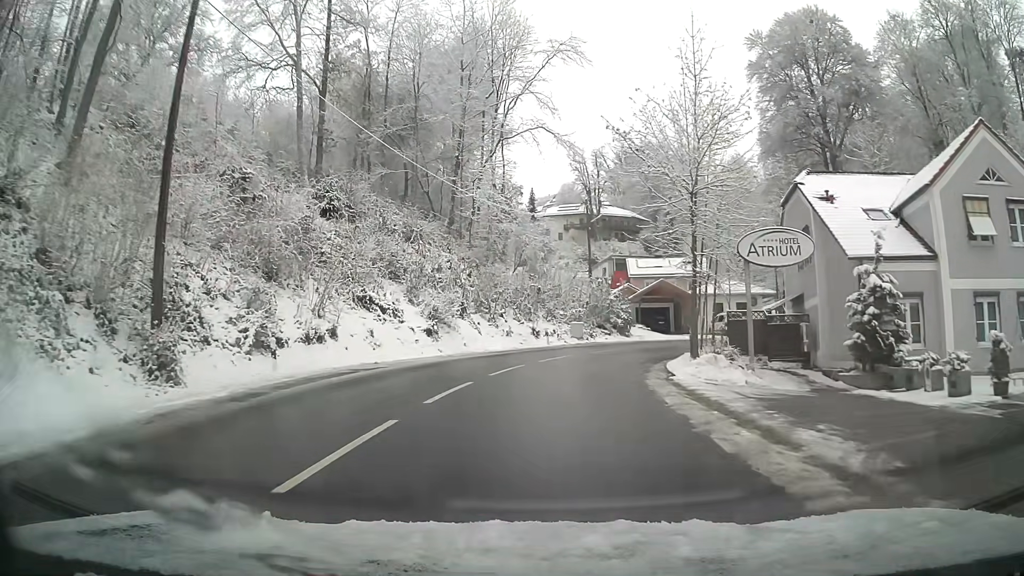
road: tertiary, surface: asphalt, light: Day
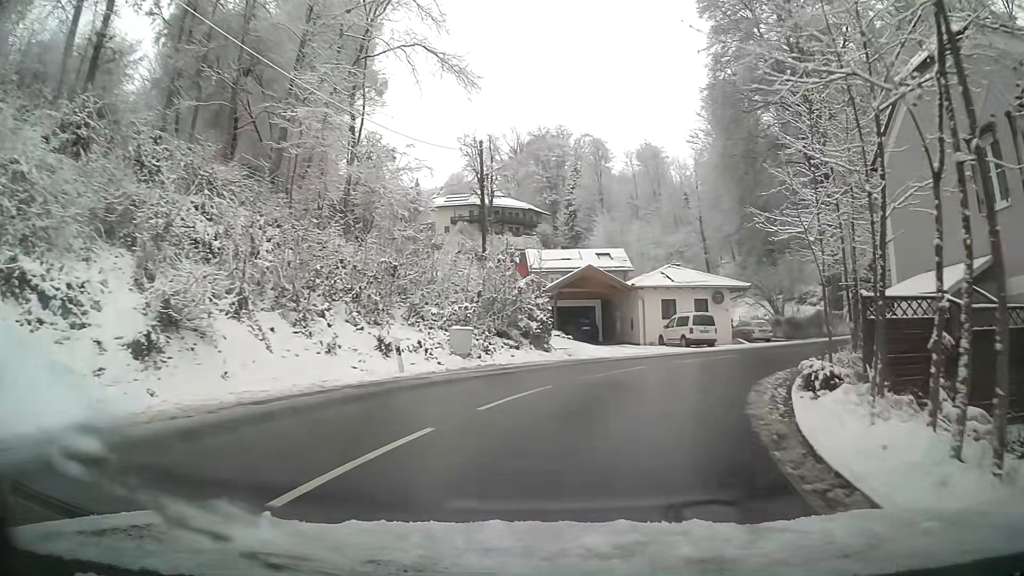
(+1.4, +18.0) m; +12°
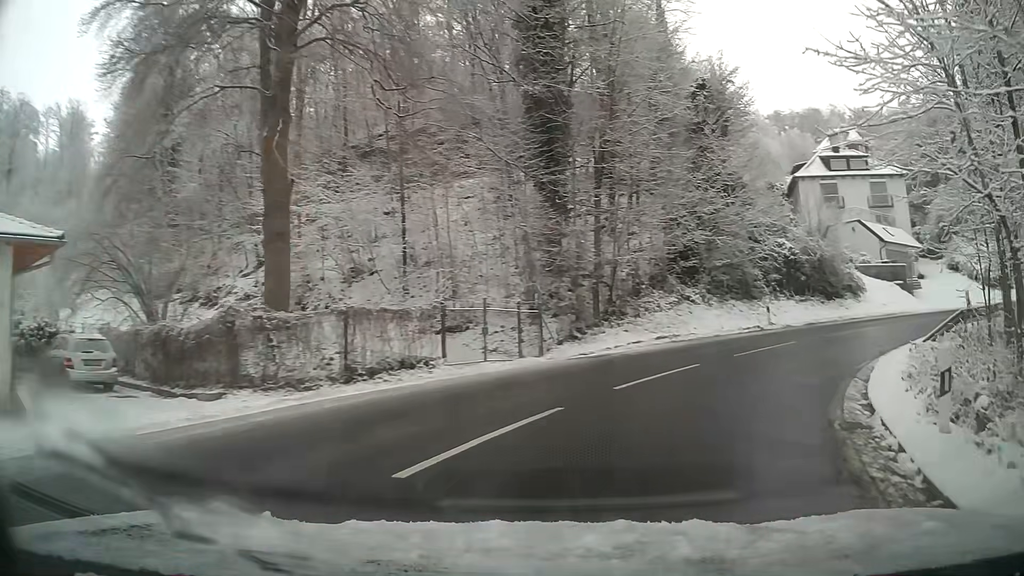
(+10.7, +24.7) m; +52°
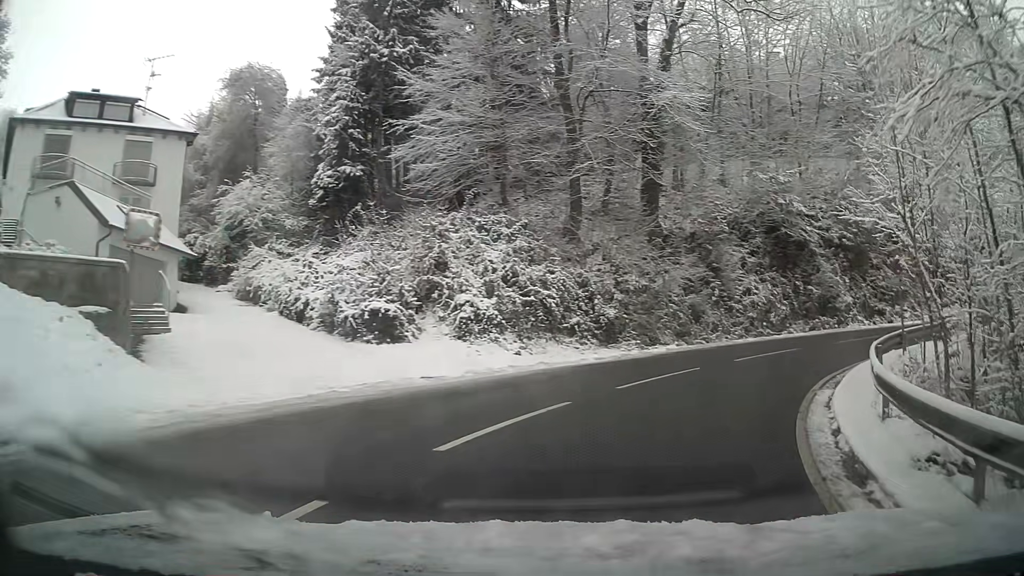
(+13.7, +22.4) m; +62°
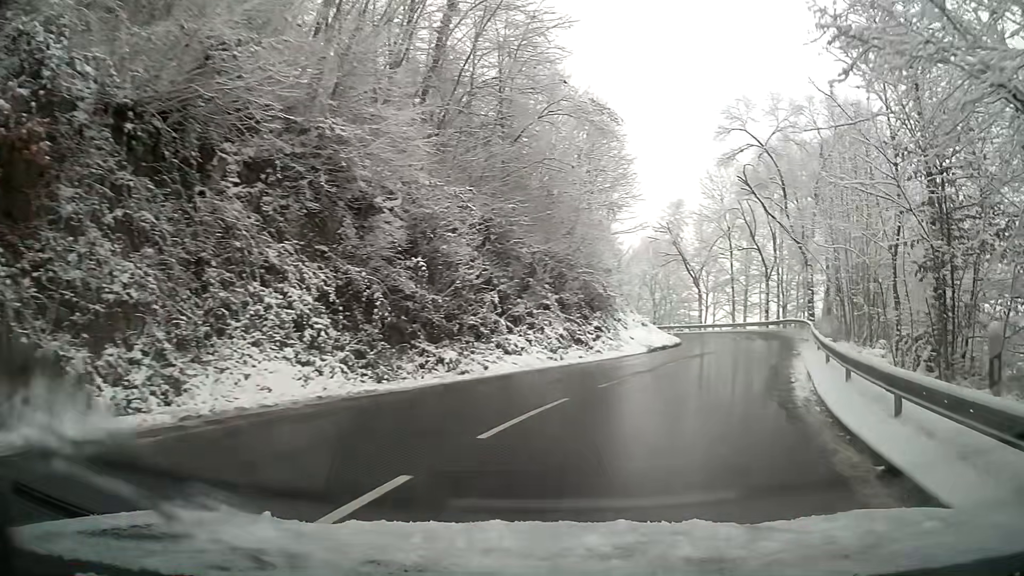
(+13.6, +22.5) m; +62°
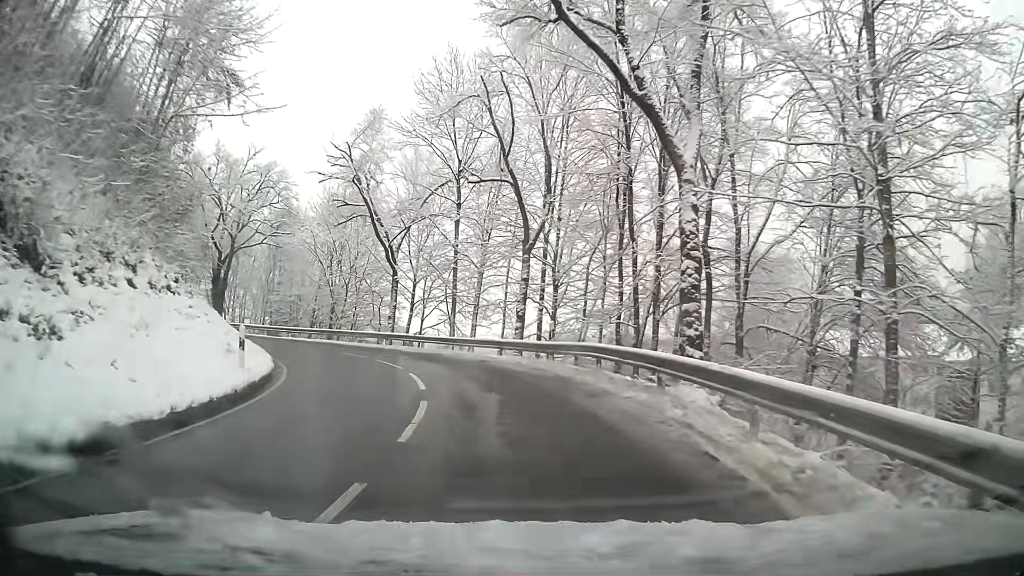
(+7.1, +28.8) m; +15°
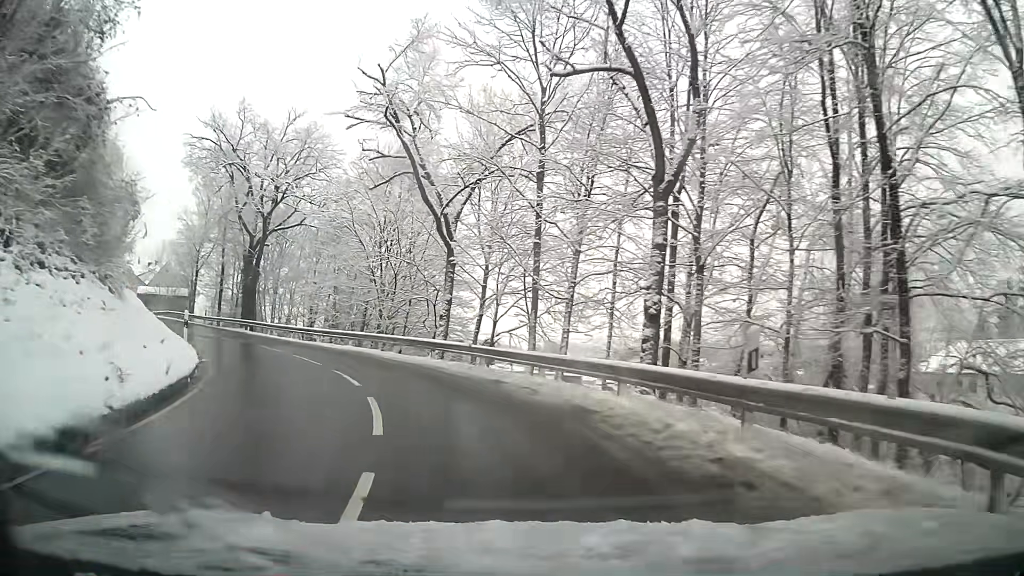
(-0.8, +11.5) m; -10°
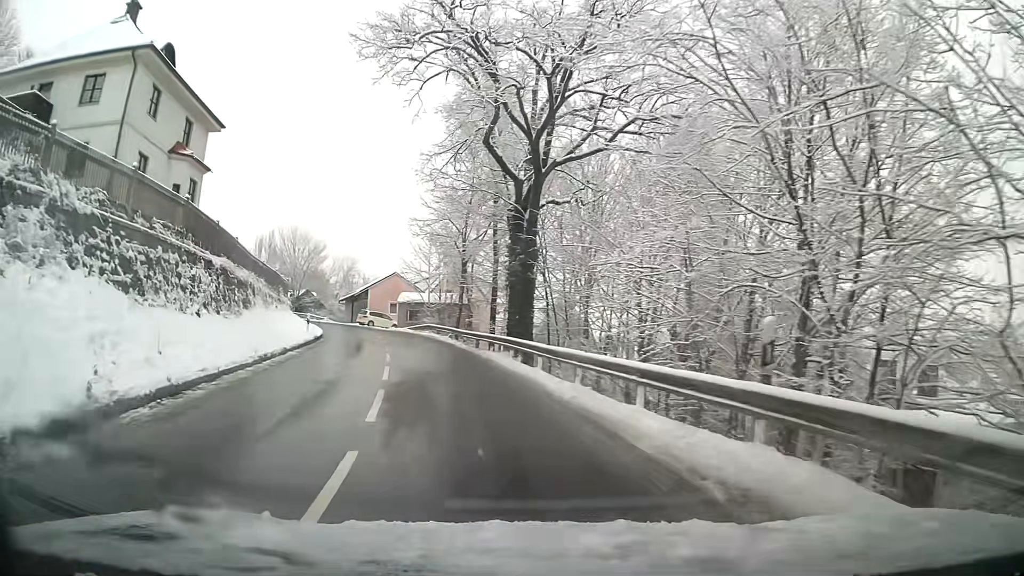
(-6.0, +22.2) m; -29°
(-1, +10) (-2, +20) (-4, +30) (-6, +39) (-10, +49) (-14, +58) (-19, +66) (-25, +75) (-31, +82) (-37, +90) m
